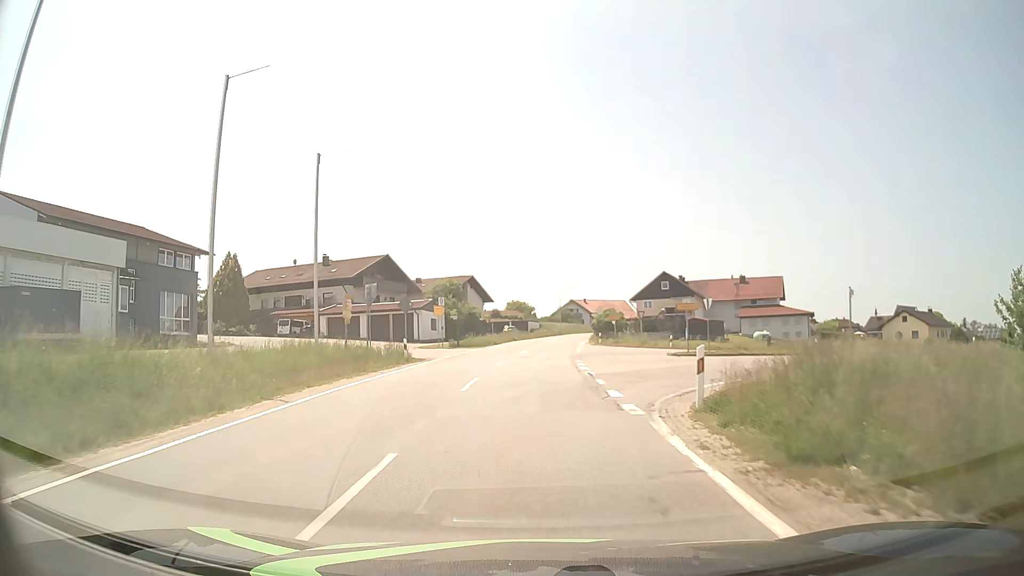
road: tertiary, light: Day
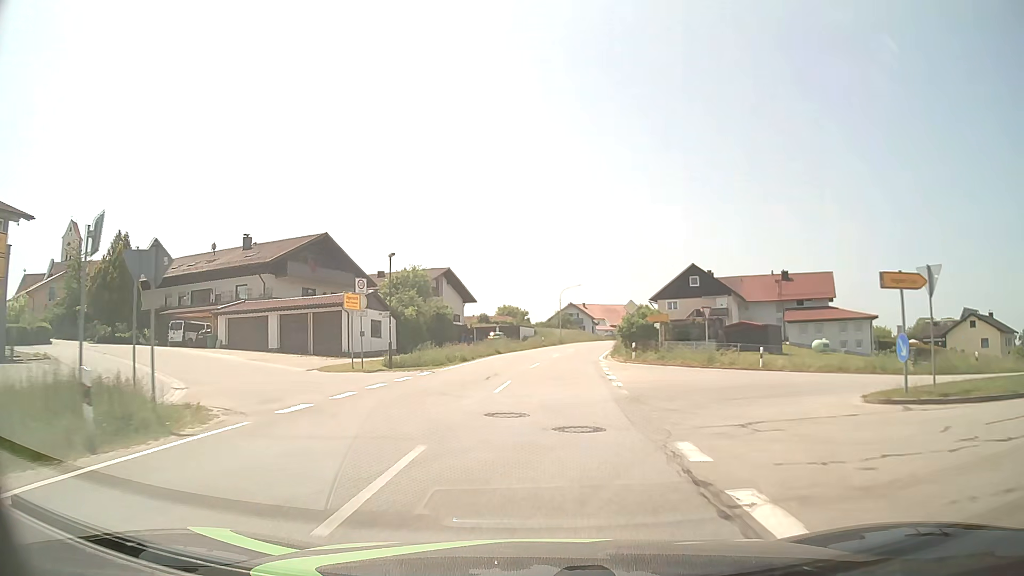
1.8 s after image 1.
(-0.2, +21.5) m; 0°
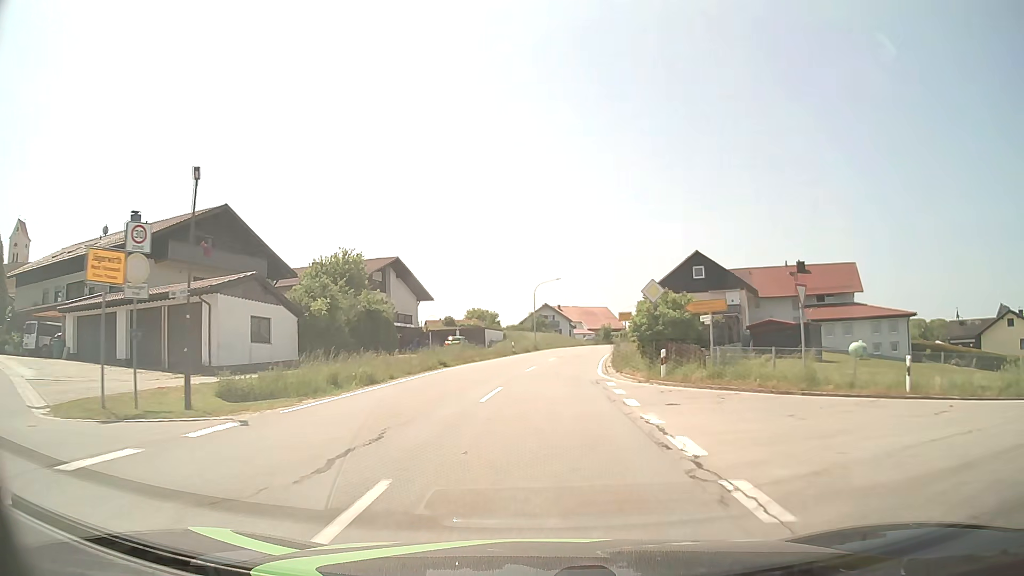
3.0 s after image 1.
(+0.3, +14.5) m; +2°
(0, +10) (+1, +20) (+1, +30) (+2, +40) (+4, +50) (+5, +60) (+7, +70) (+9, +79) (+11, +89) (+14, +99) m
